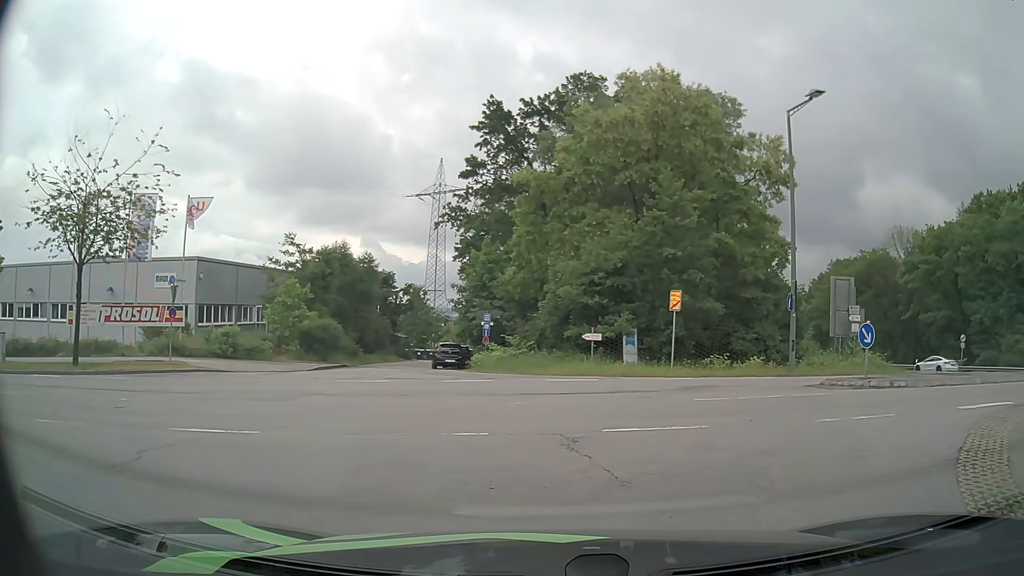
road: residential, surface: asphalt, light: Day
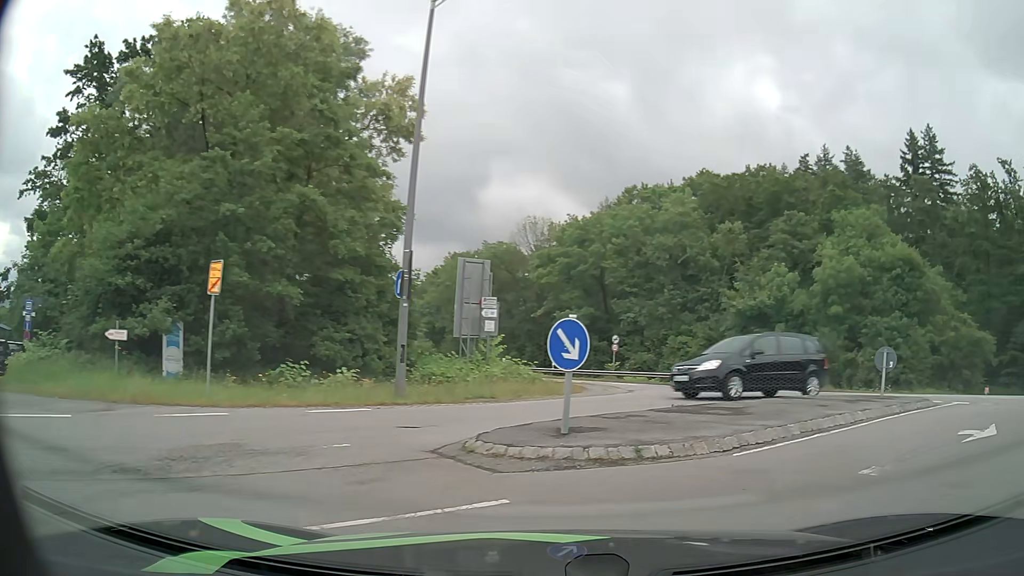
(+2.0, +8.7) m; +33°
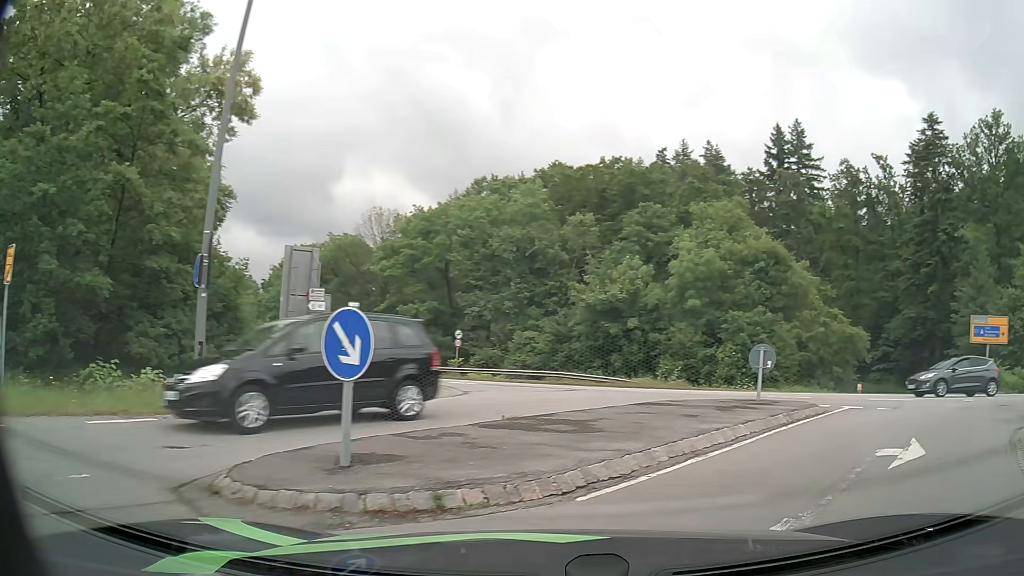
(+0.2, +2.2) m; +12°
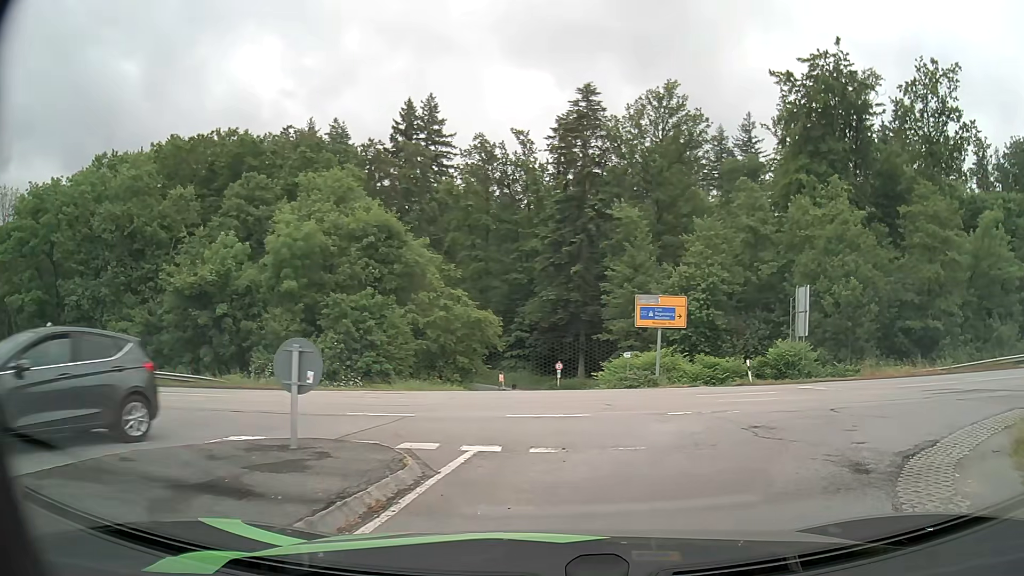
(+2.1, +6.4) m; +32°
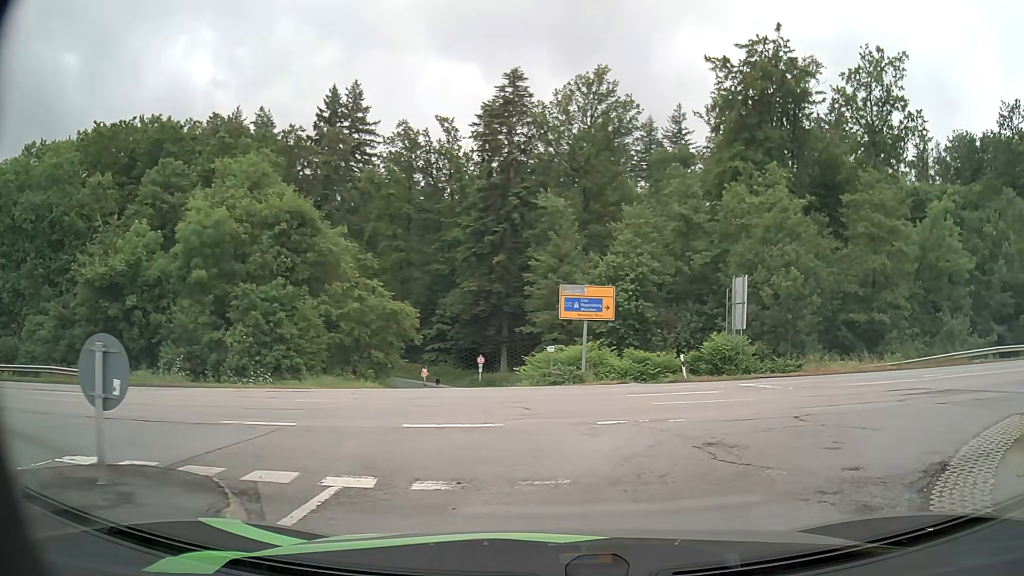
(+0.1, +2.1) m; +8°
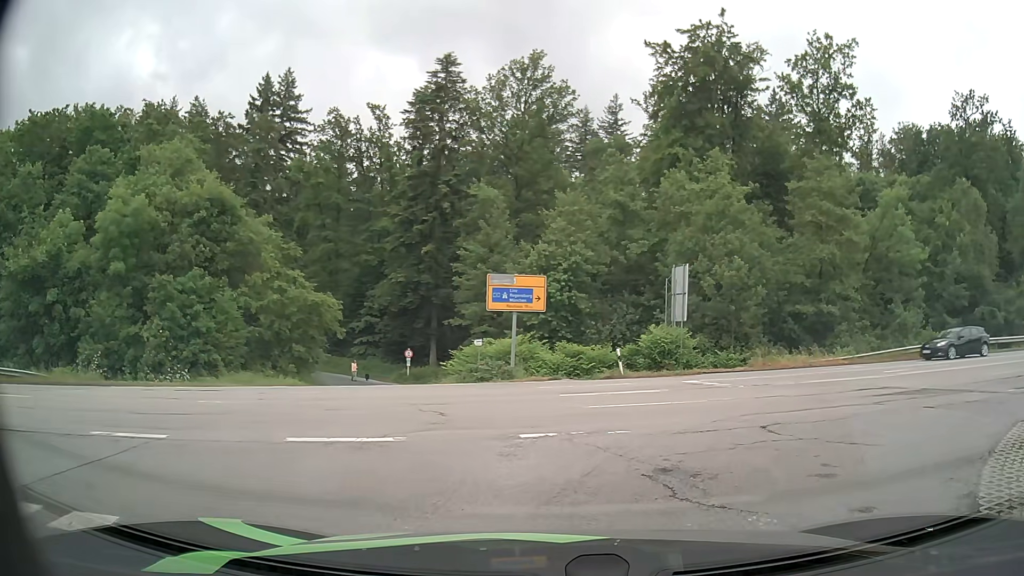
(+0.1, +1.9) m; +4°
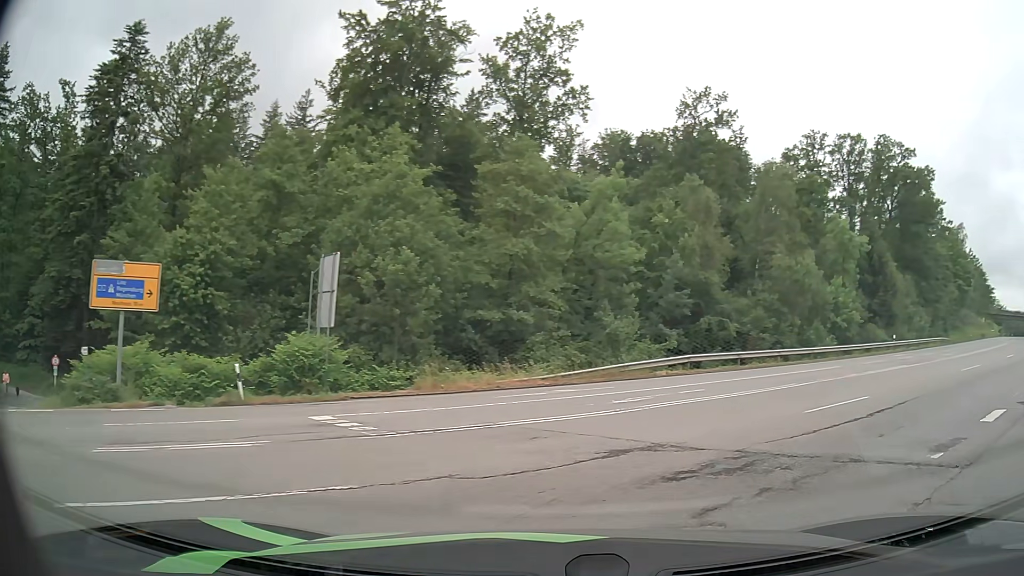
(+1.6, +7.2) m; +28°
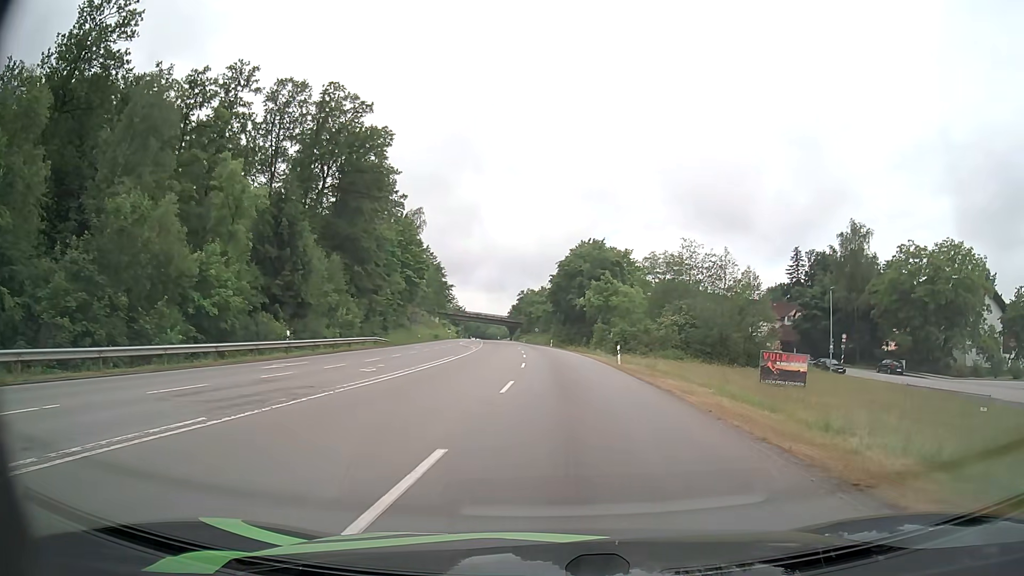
(+11.1, +17.0) m; +47°
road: secondary
(0, +10) (0, +20) (+1, +30) (0, +40) (0, +50) (0, +60) (-1, +70) (-2, +80) (-2, +90) (-3, +100) m
